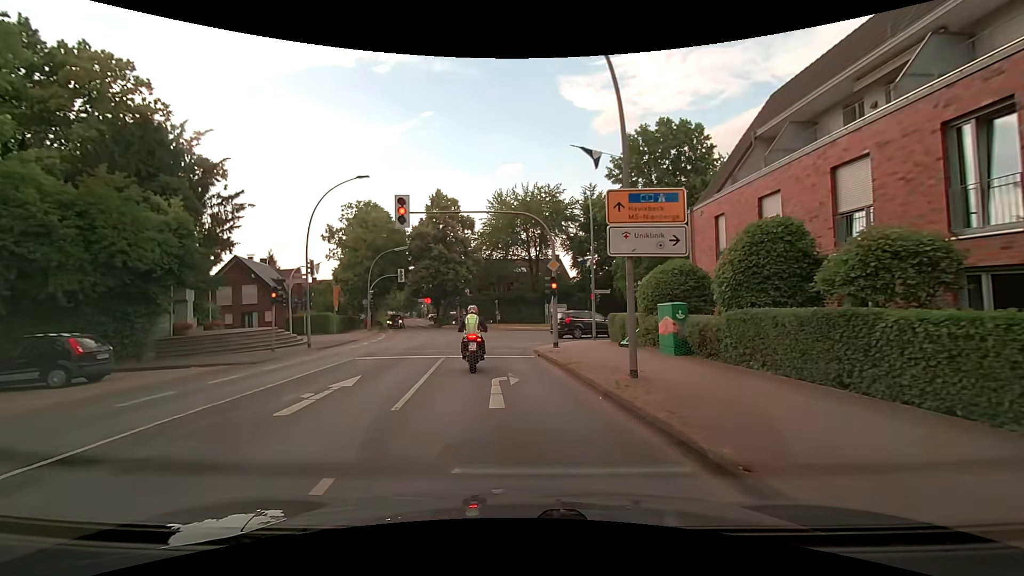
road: secondary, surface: asphalt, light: Day
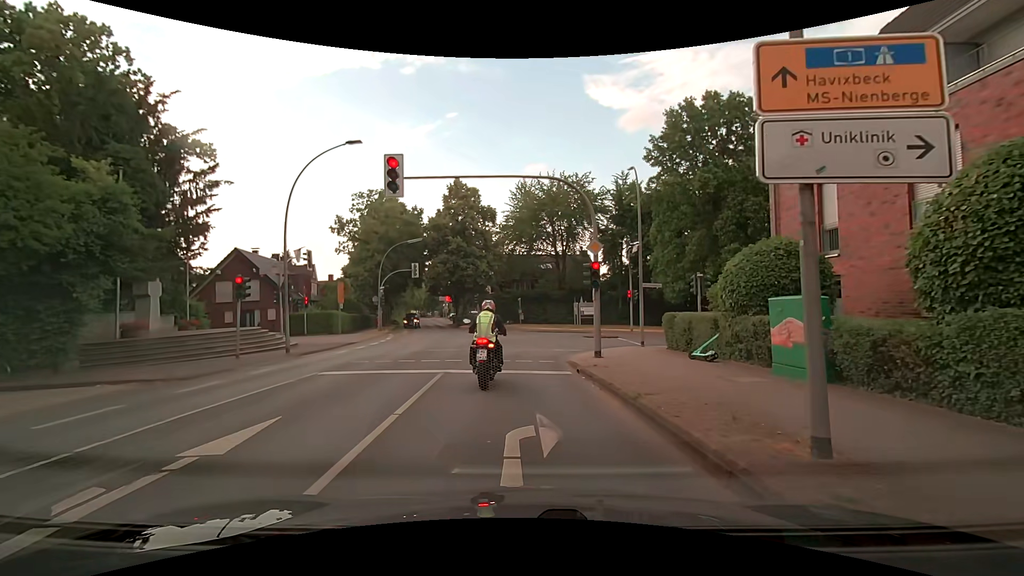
(-0.1, +4.9) m; -1°
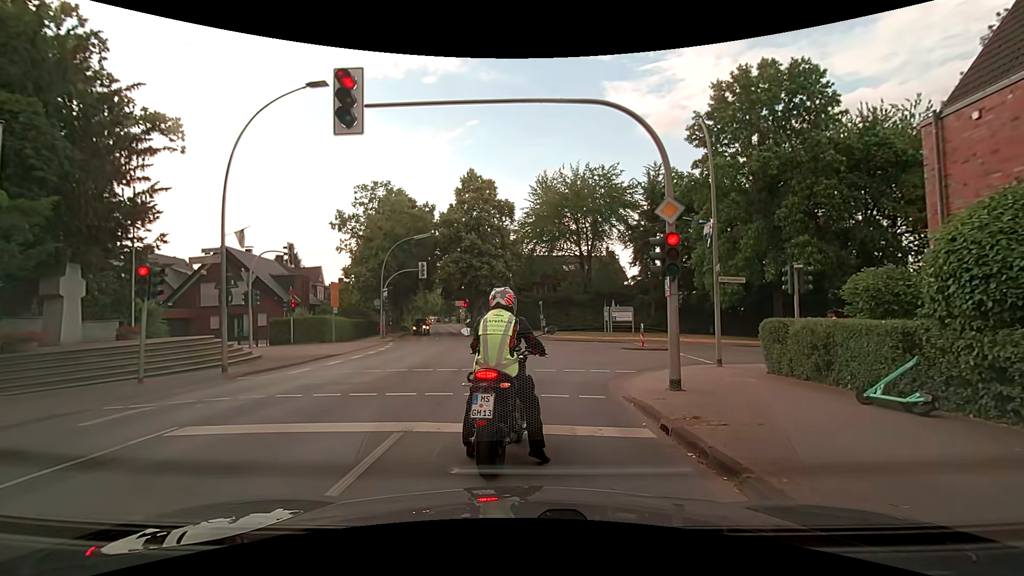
(-0.2, +5.7) m; -2°
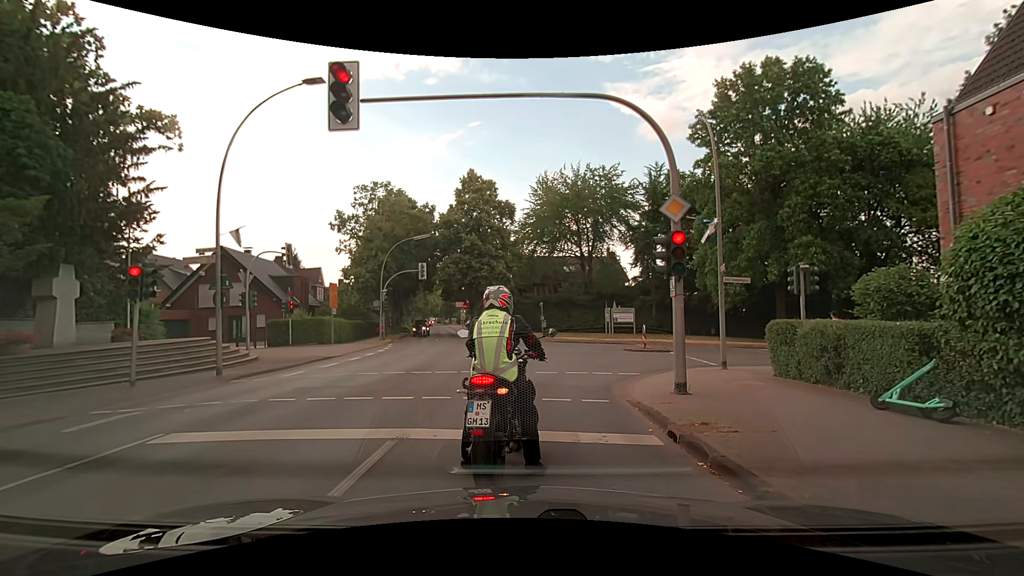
(0.0, +0.3) m; 0°
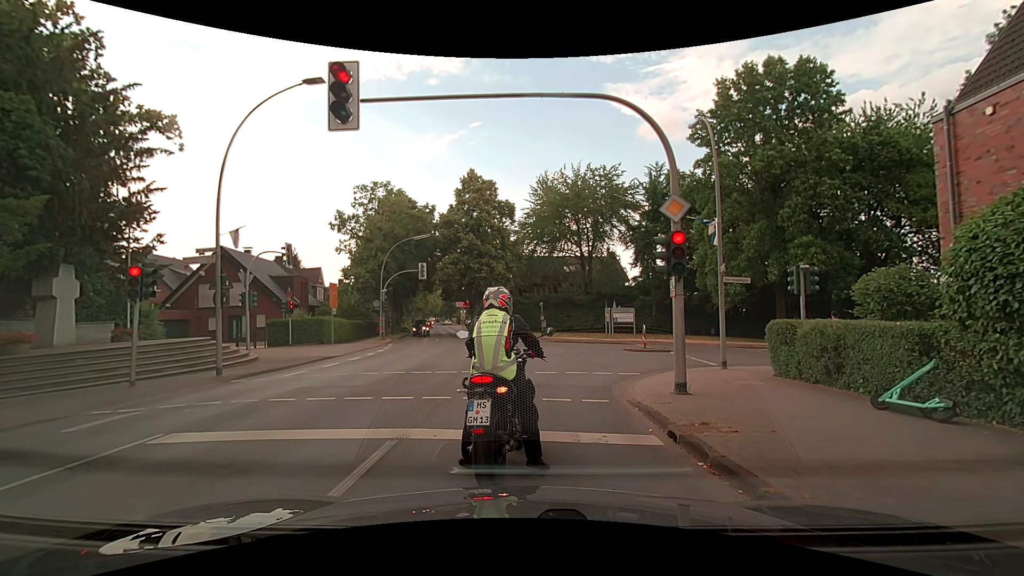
(0.0, +0.1) m; 0°
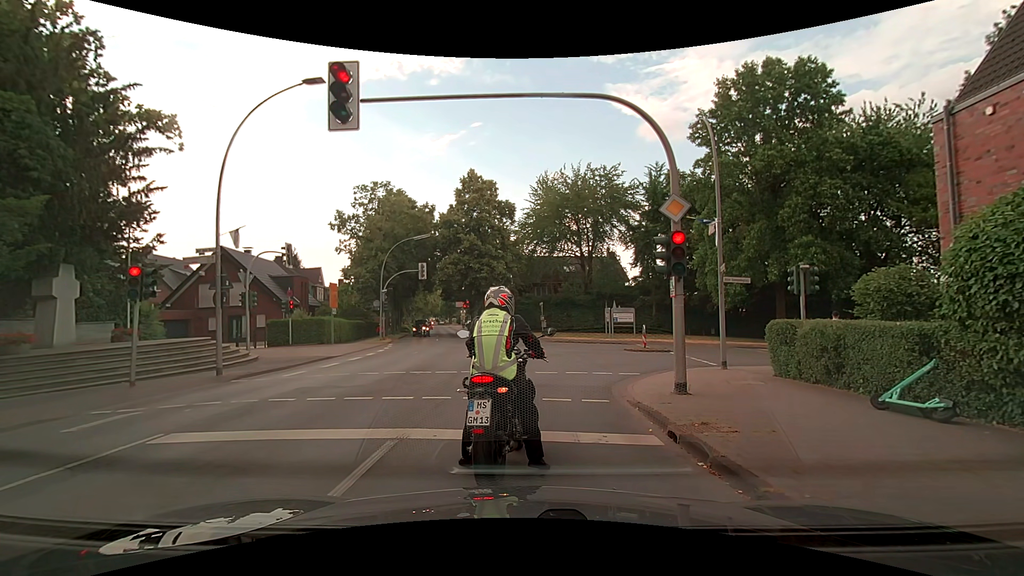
(0.0, 0.0) m; 0°
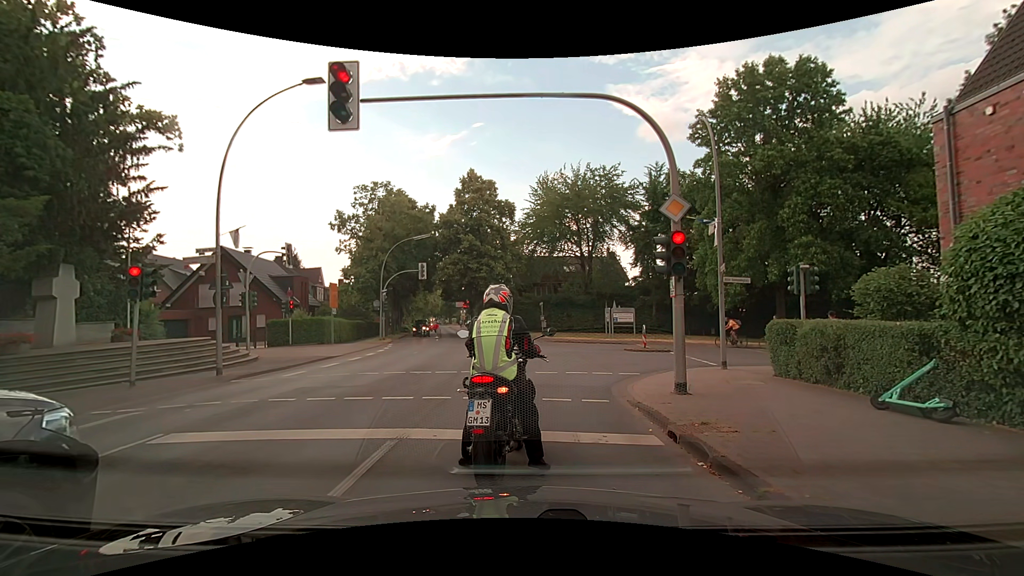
(0.0, 0.0) m; 0°
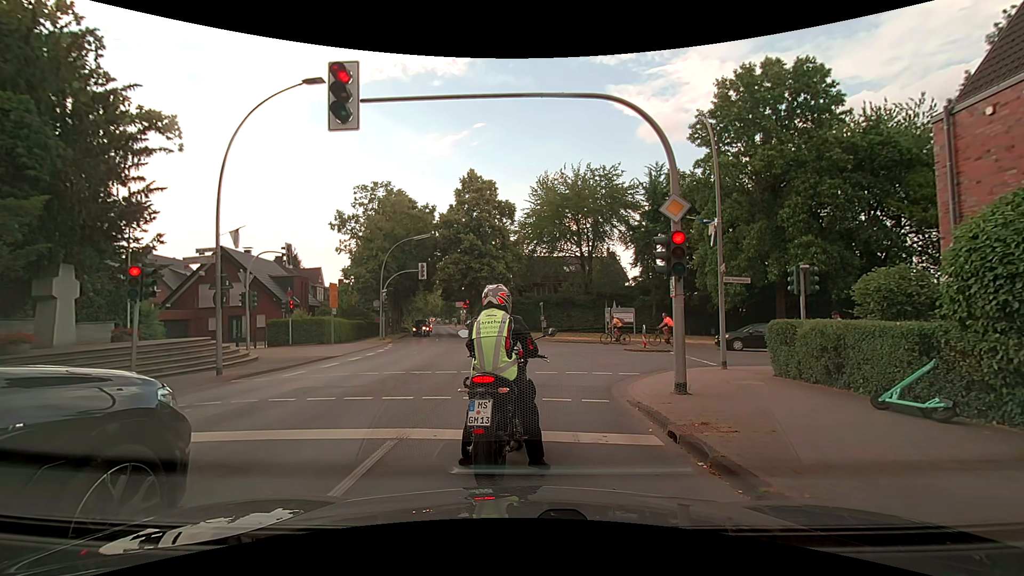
(0.0, 0.0) m; 0°
